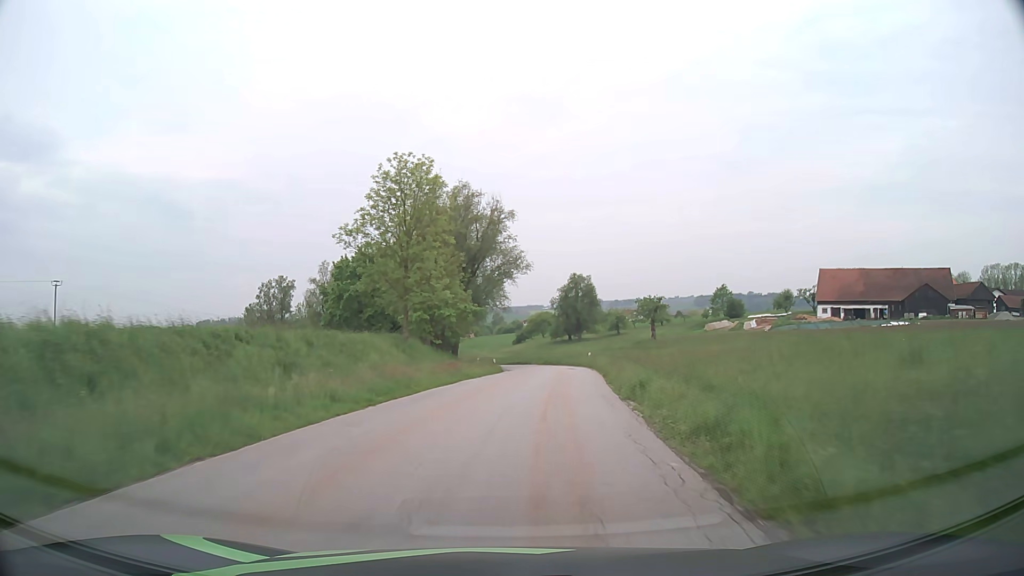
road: tertiary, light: Day
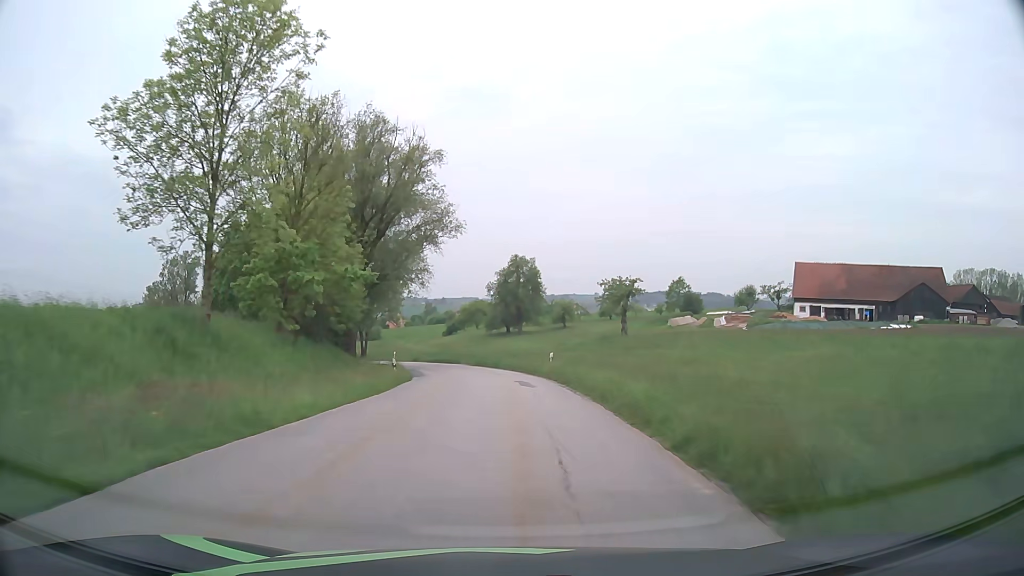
(+1.0, +19.8) m; +6°
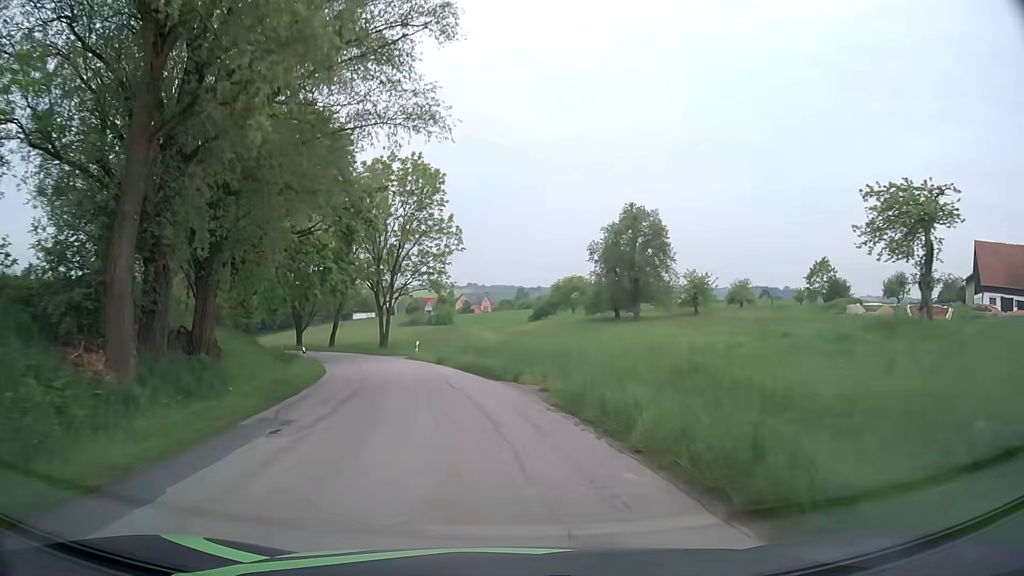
(-1.5, +36.7) m; -8°
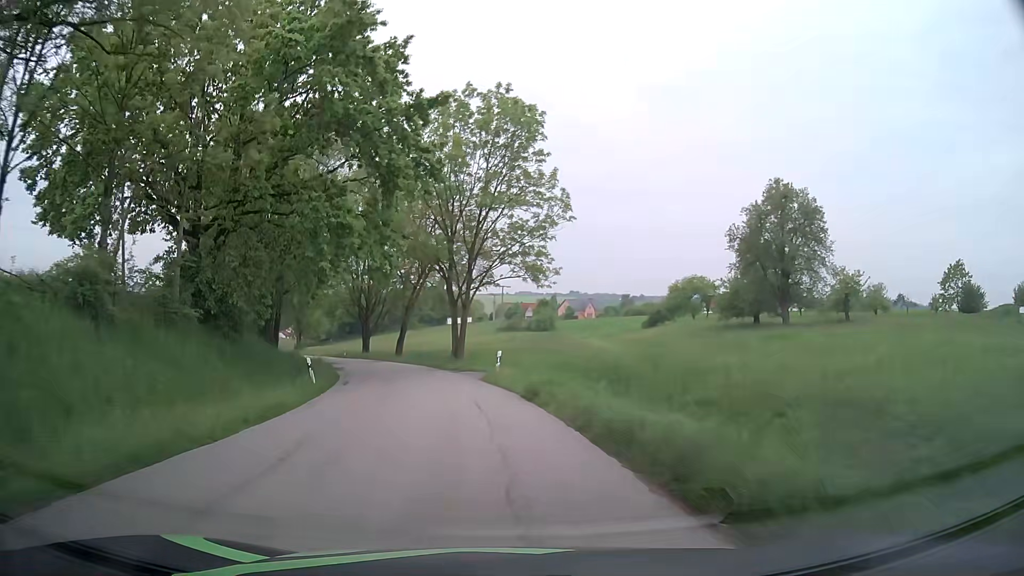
(-1.2, +16.5) m; -8°
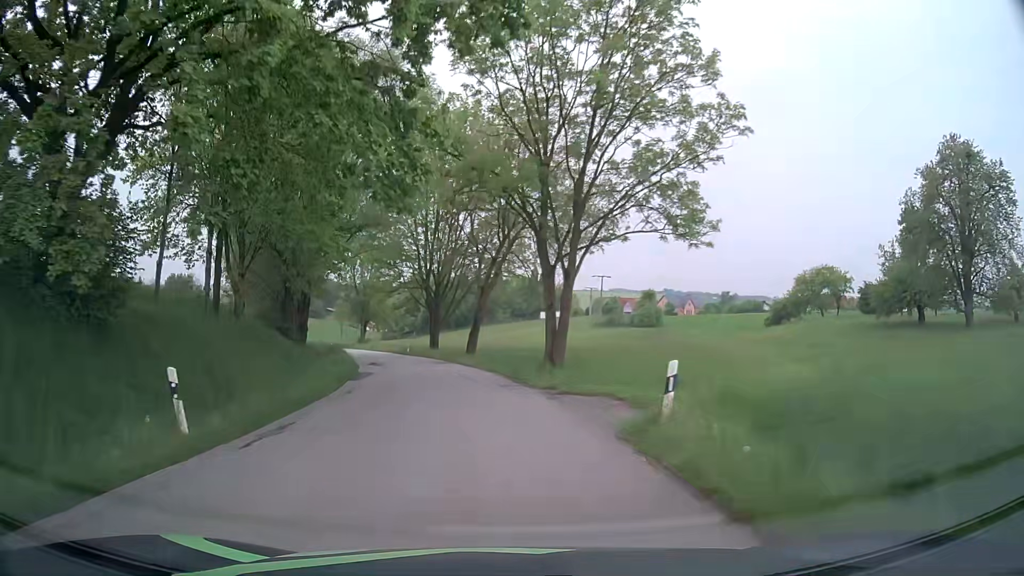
(-1.2, +15.9) m; -8°
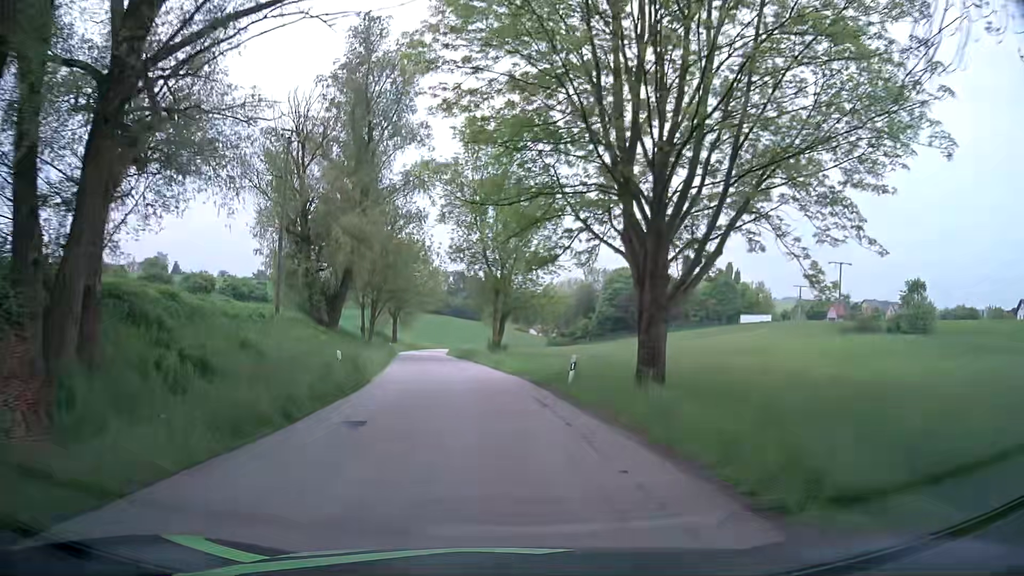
(-5.0, +38.5) m; -15°
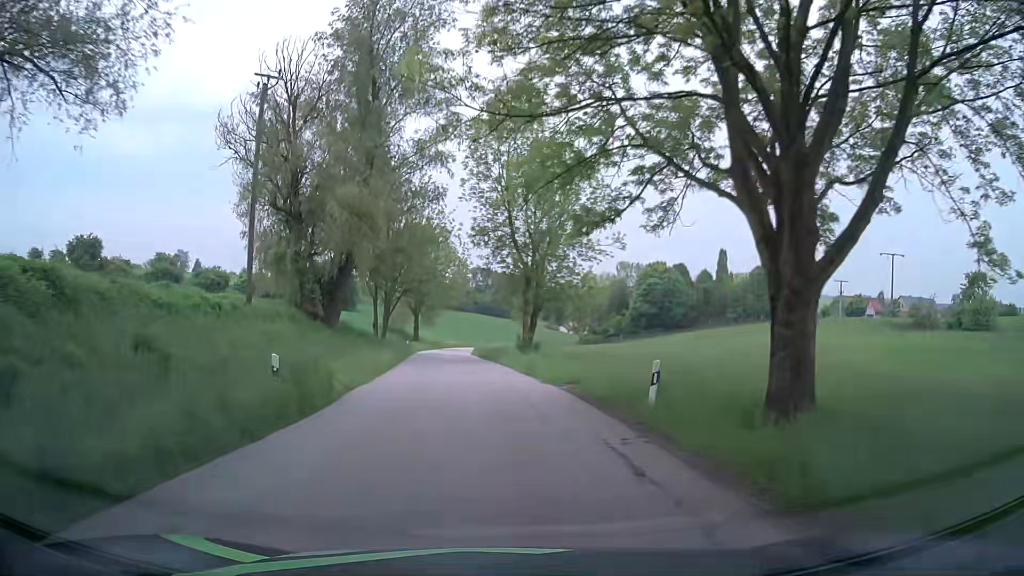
(-0.2, +7.7) m; -2°
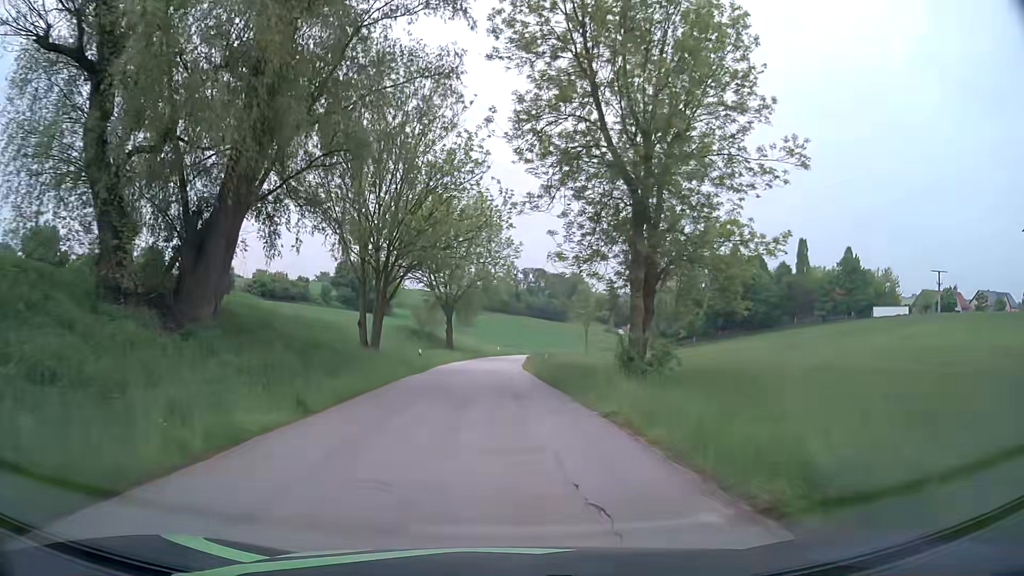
(-1.1, +23.1) m; -5°
(0, +10) (0, +20) (0, +30) (-1, +40) (0, +50) (0, +60) (+1, +70) (+2, +80) (+3, +90) (+5, +100) m
